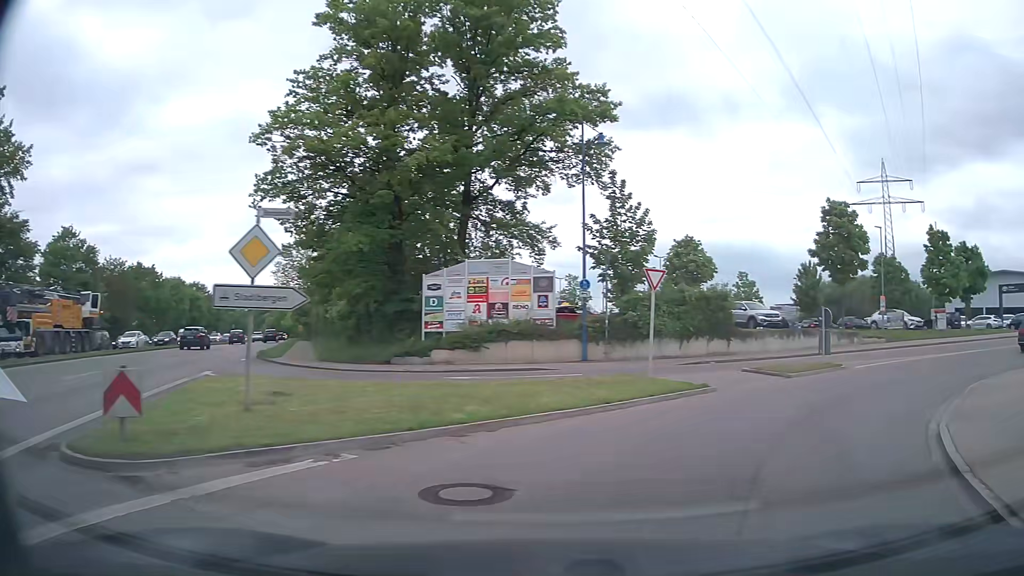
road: tertiary_link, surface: asphalt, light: Day
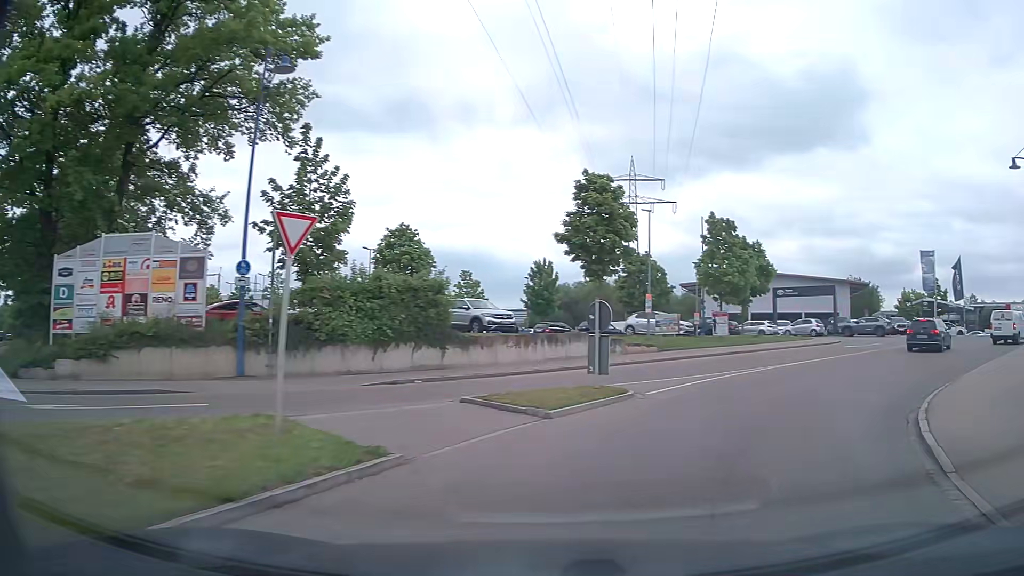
(+1.5, +7.7) m; +23°
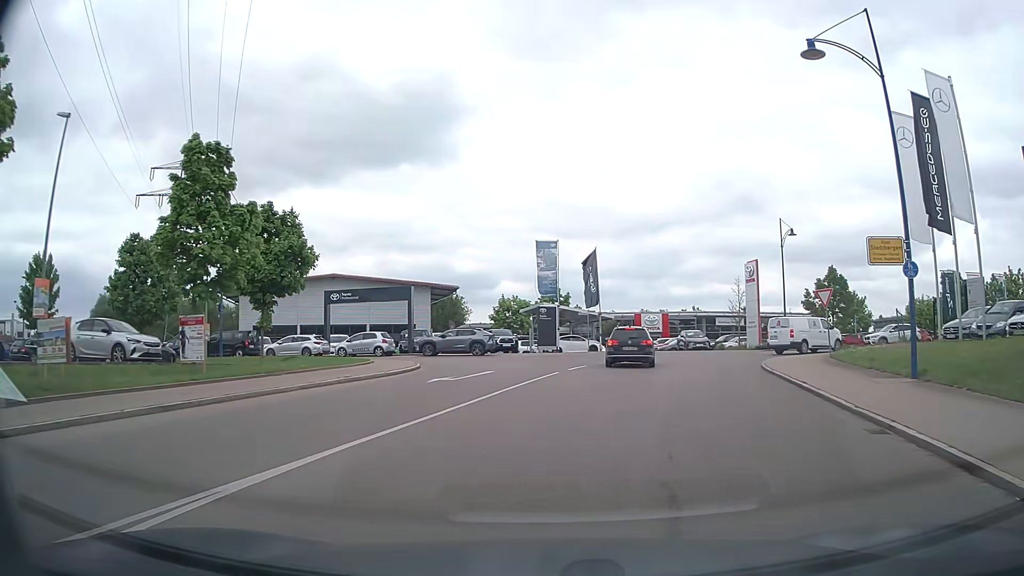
(+5.8, +15.3) m; +36°
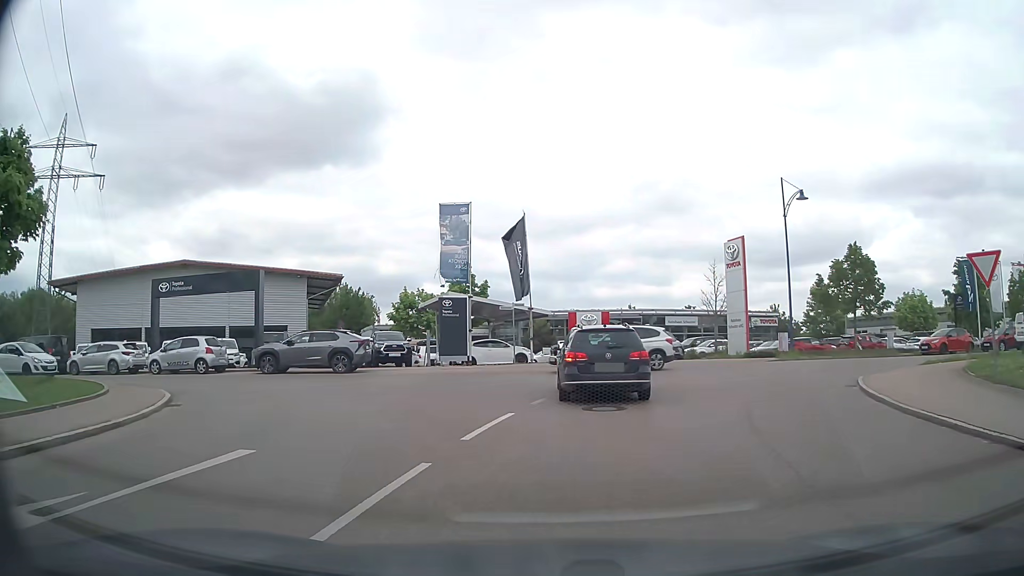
(+0.6, +14.0) m; +6°
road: tertiary
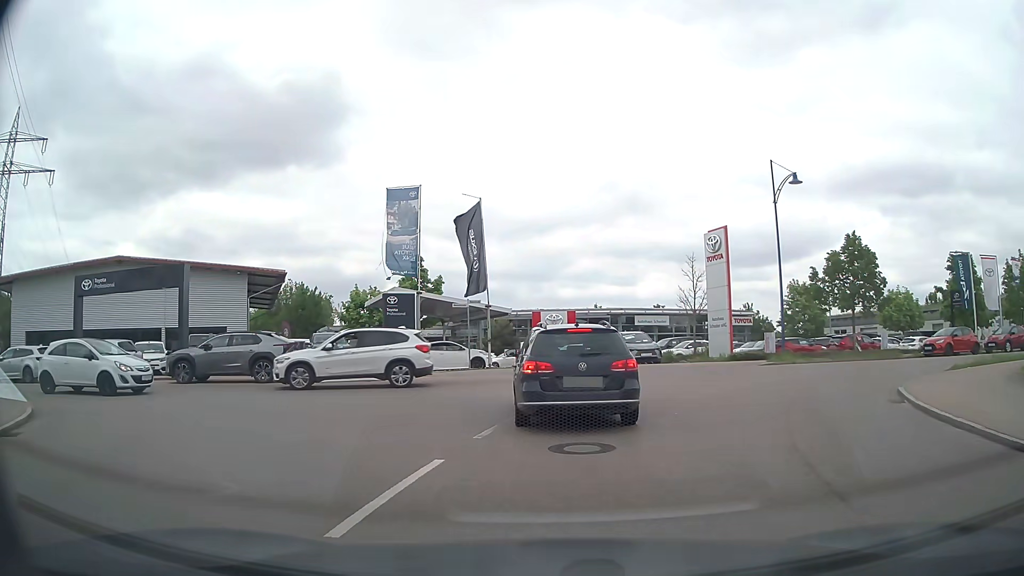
(+0.1, +3.8) m; +3°
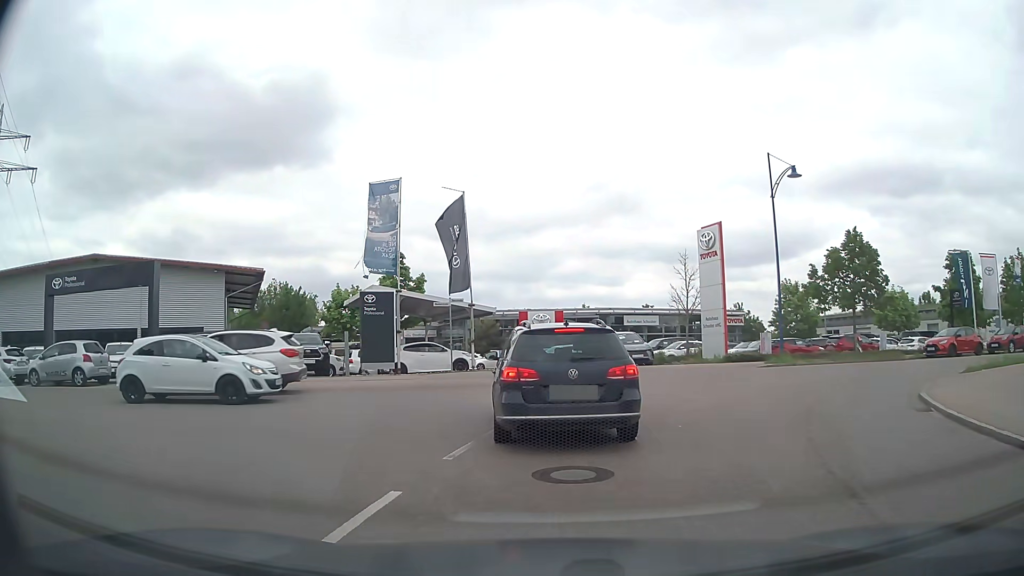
(0.0, +1.4) m; +1°
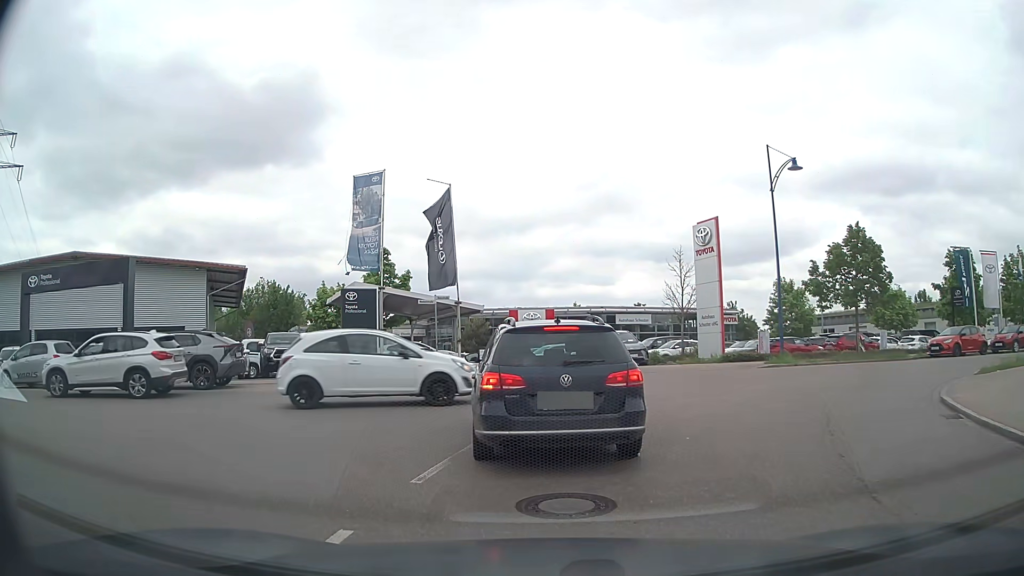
(0.0, +1.2) m; 0°
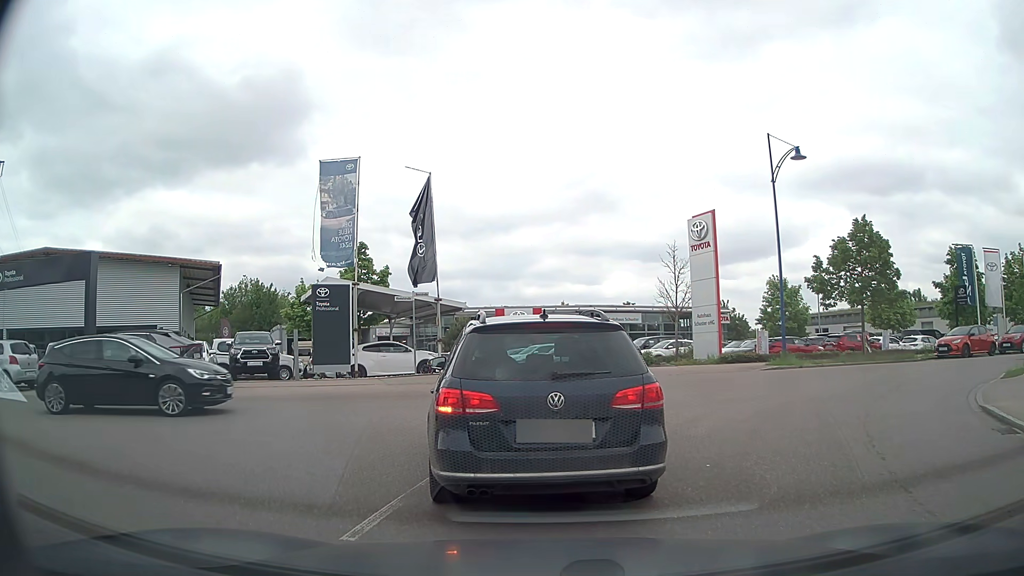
(+0.1, +1.7) m; +2°
